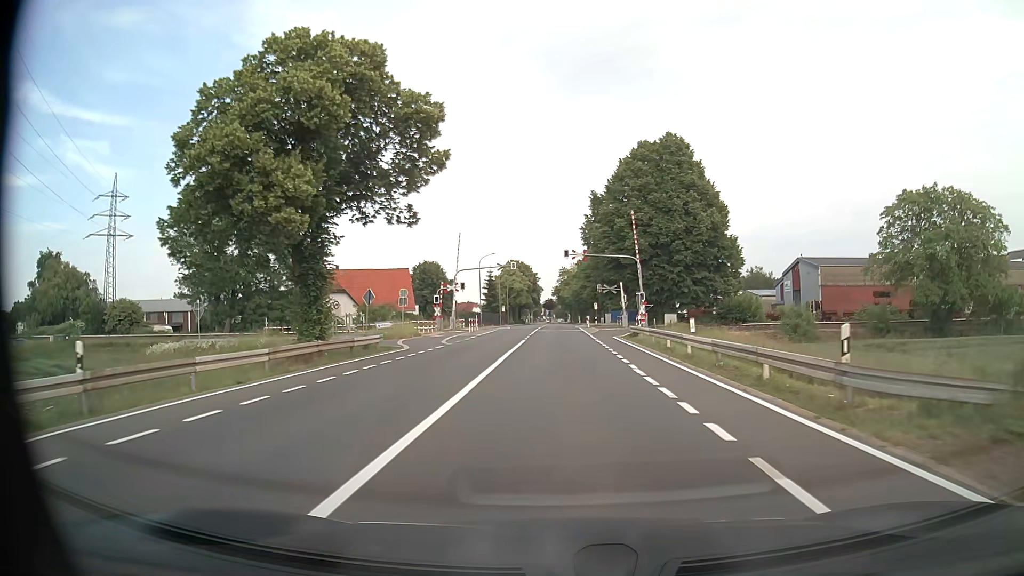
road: tertiary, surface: asphalt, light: Day
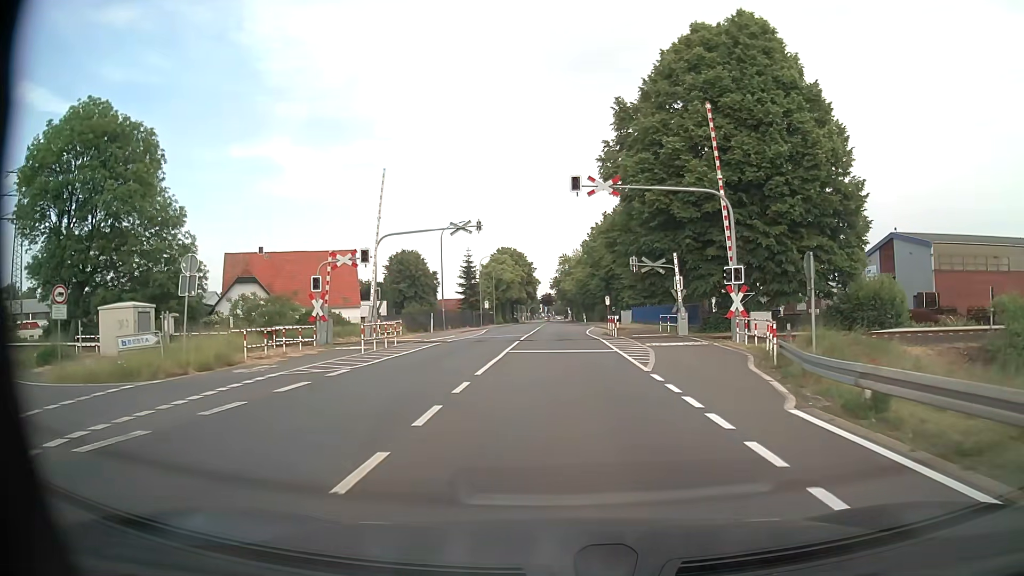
(-0.1, +28.5) m; 0°
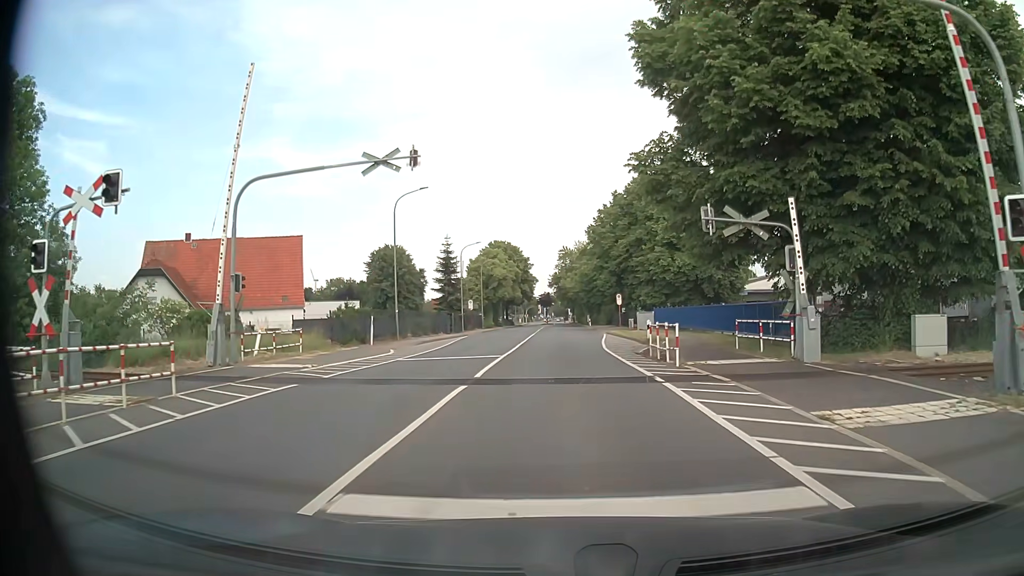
(0.0, +17.1) m; 0°
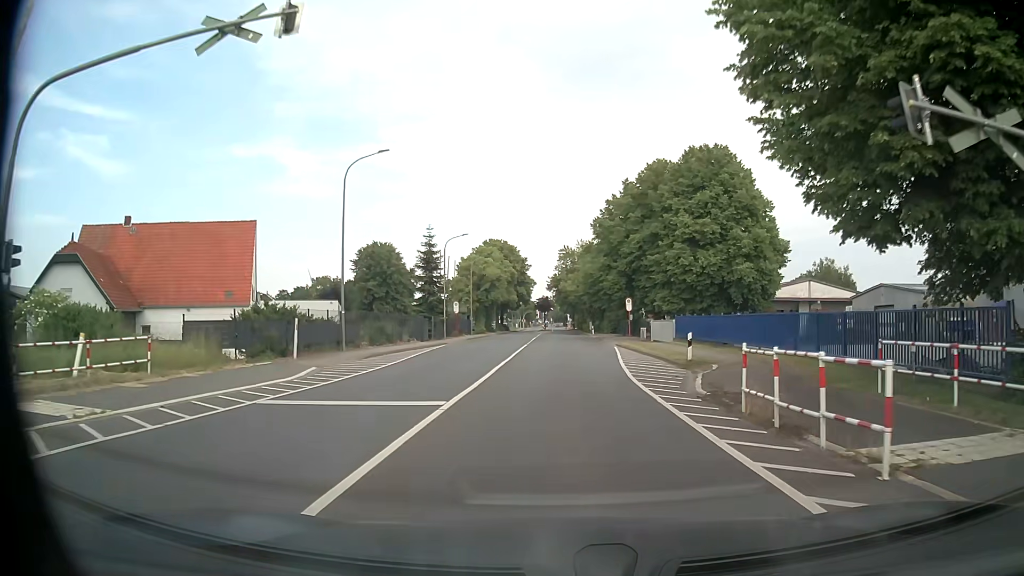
(0.0, +10.8) m; 0°
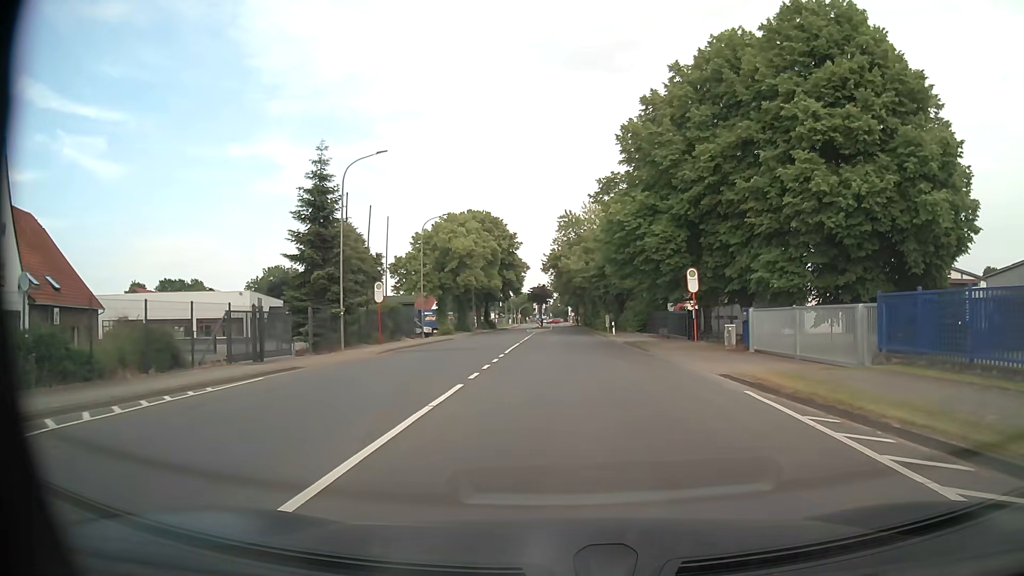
(+0.3, +30.2) m; +1°
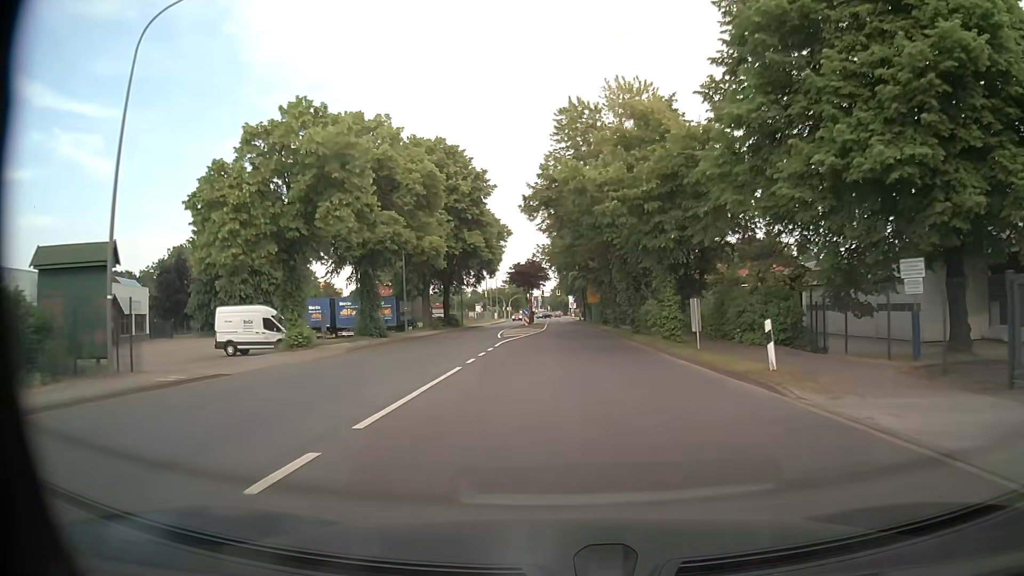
(-0.1, +38.9) m; 0°
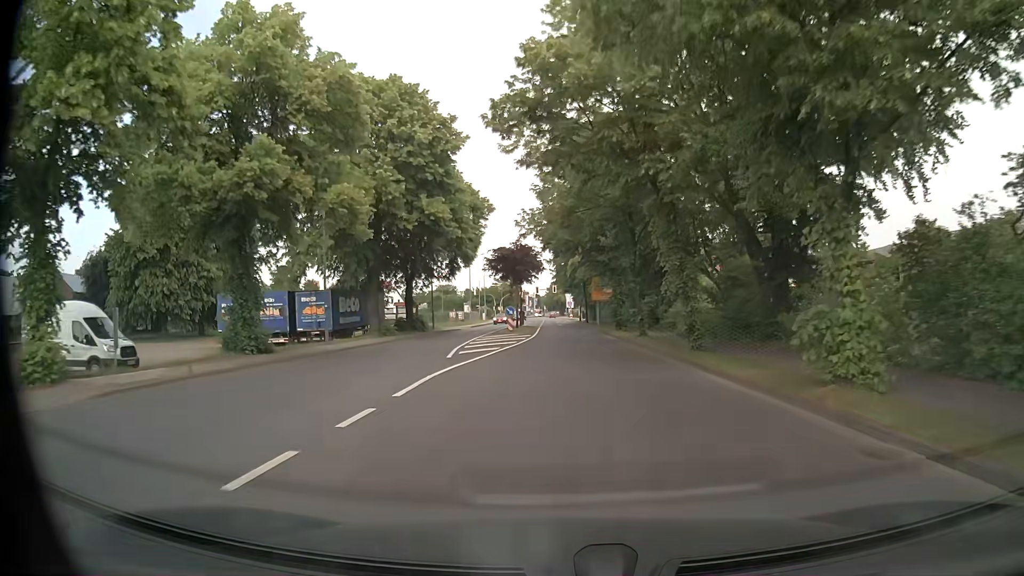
(0.0, +16.5) m; 0°
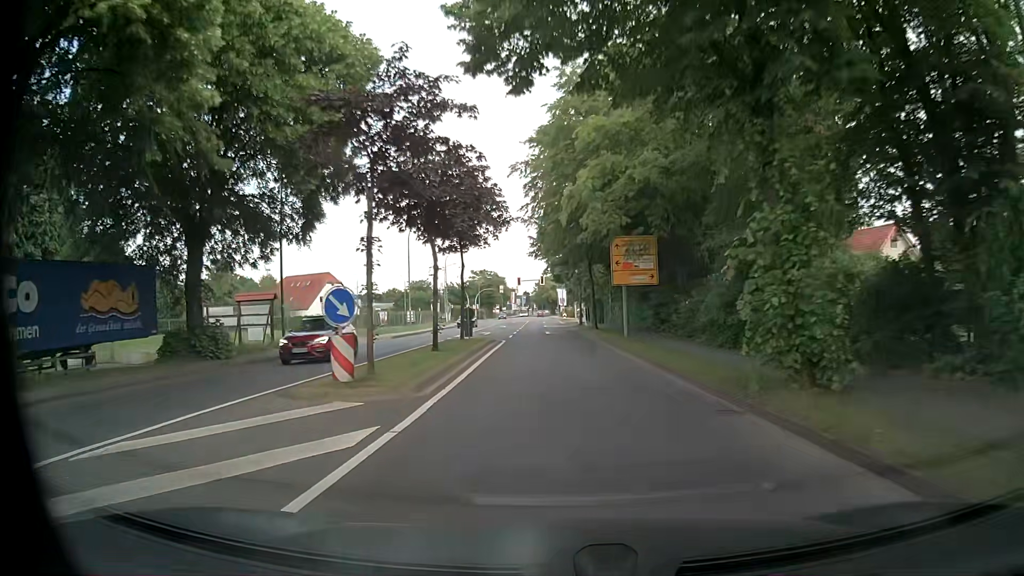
(+0.4, +32.9) m; +2°
(0, +10) (0, +20) (-1, +30) (-1, +40) (-2, +50) (-2, +60) (-3, +70) (-3, +80) (-3, +90) (-4, +100) m
